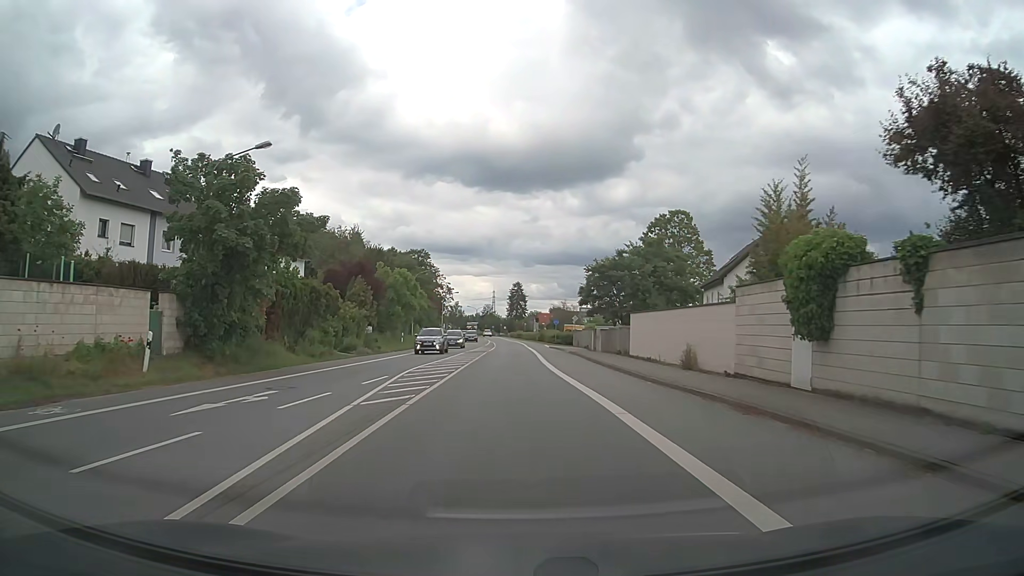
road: primary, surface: asphalt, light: Day
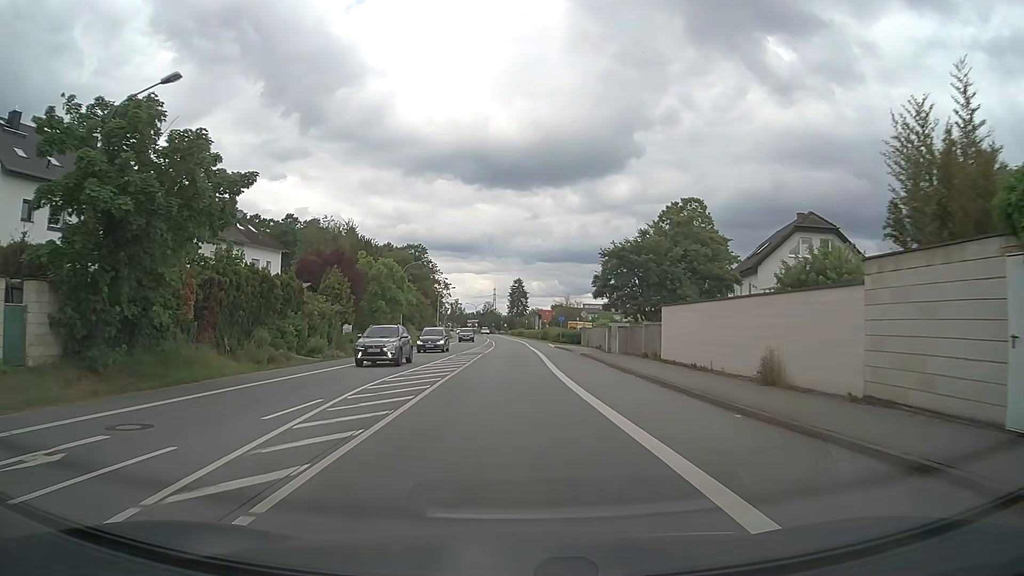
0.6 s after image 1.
(0.0, +7.2) m; 0°
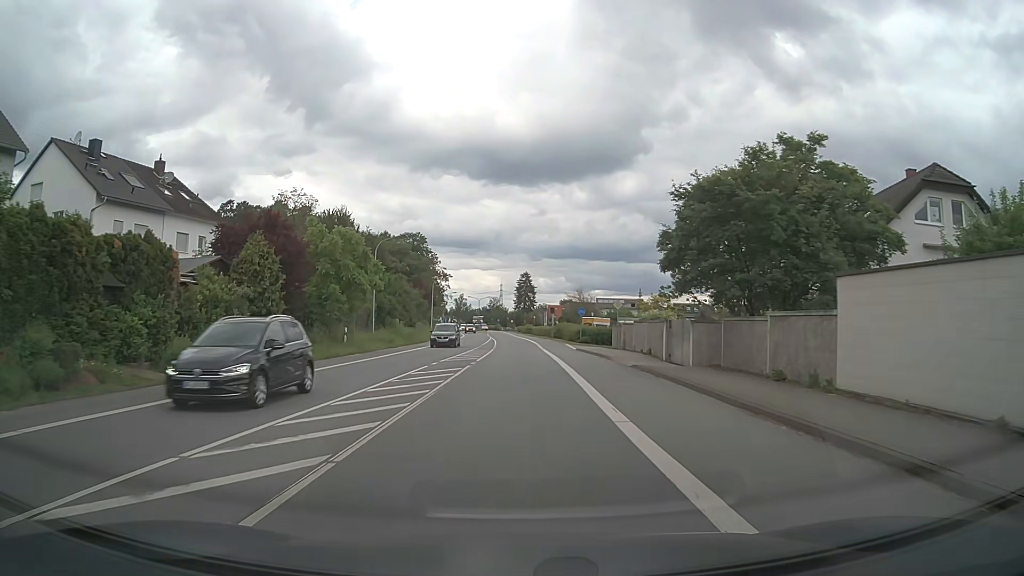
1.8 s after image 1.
(-0.1, +14.8) m; -1°
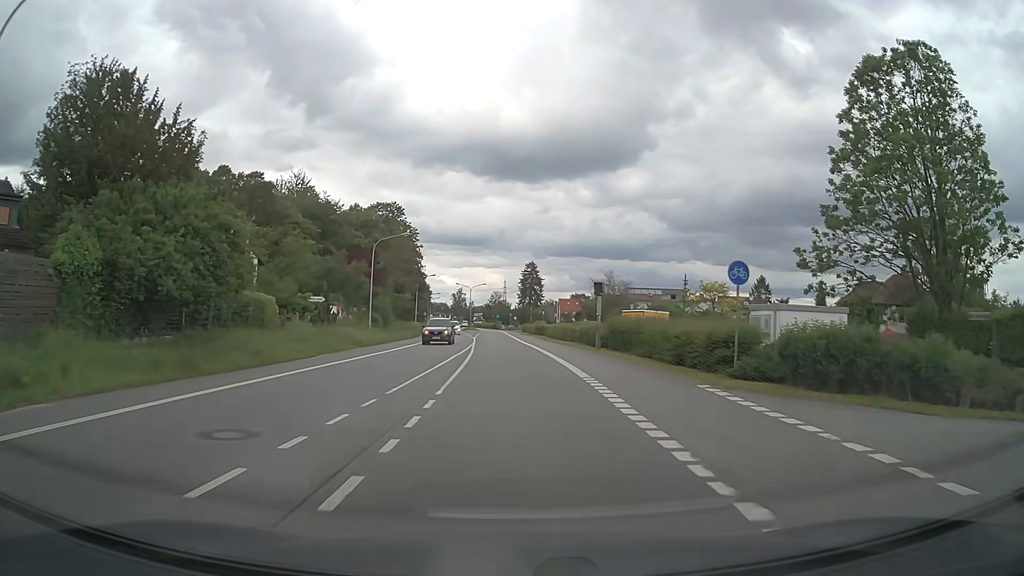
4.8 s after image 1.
(0.0, +38.1) m; 0°
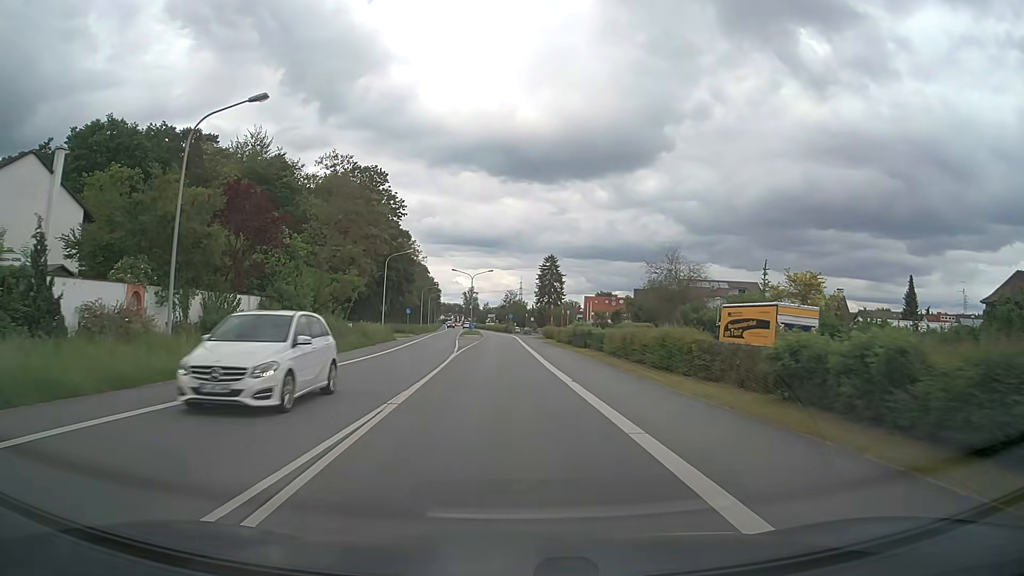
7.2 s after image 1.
(-0.3, +30.8) m; -1°
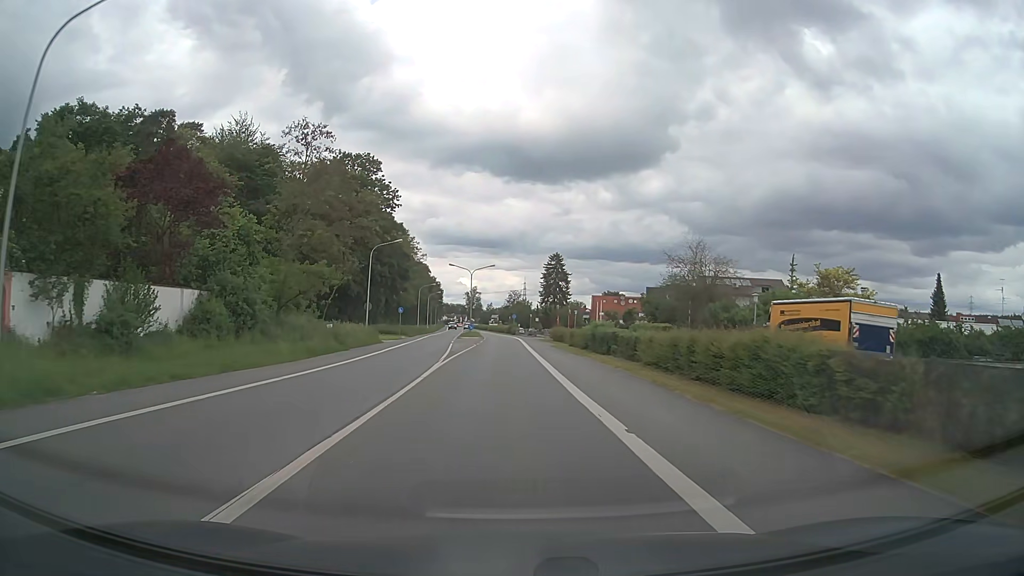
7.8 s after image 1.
(0.0, +7.7) m; 0°
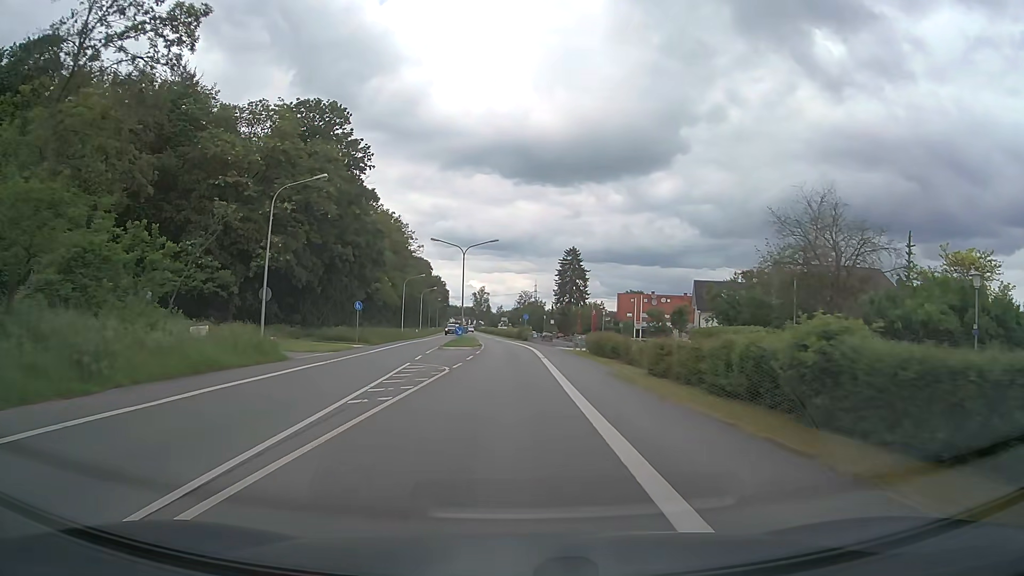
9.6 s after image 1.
(-0.3, +23.3) m; -1°
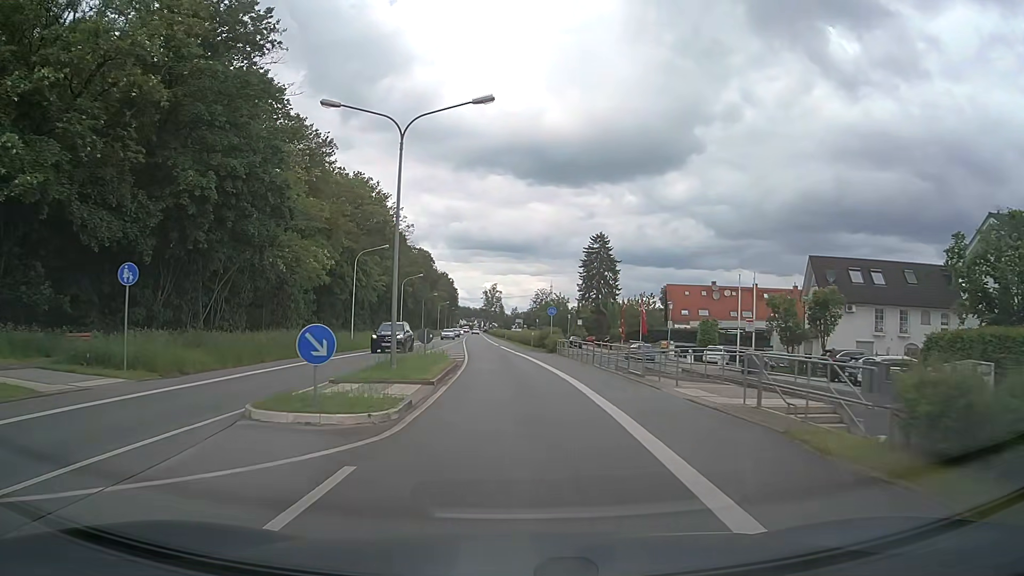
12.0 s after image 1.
(-0.3, +31.1) m; -1°
(0, +10) (0, +20) (-1, +30) (-1, +40) (-2, +50) (-3, +60) (-4, +70) (-4, +80) (-5, +90) (-6, +100) m
